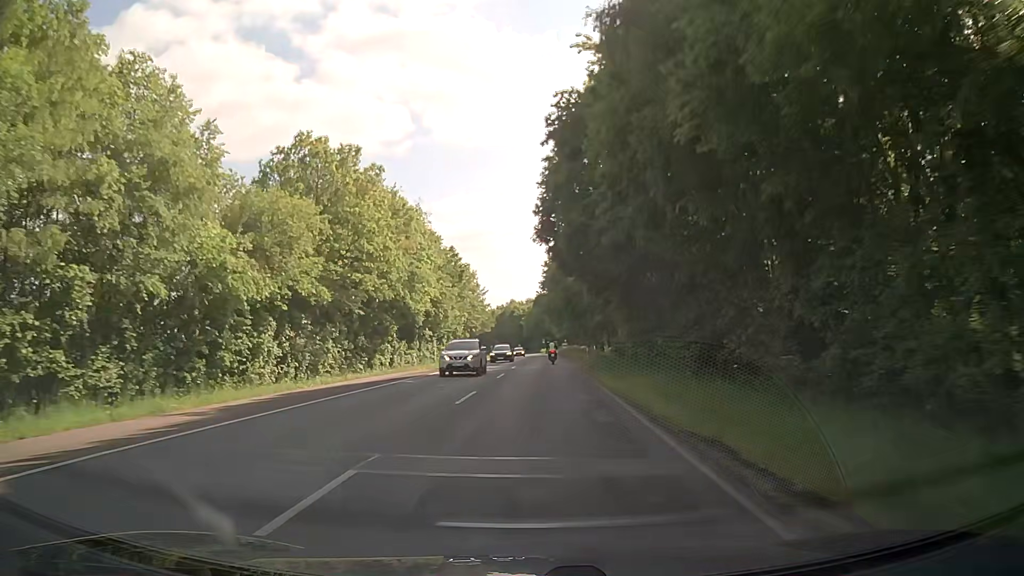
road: secondary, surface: asphalt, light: Day
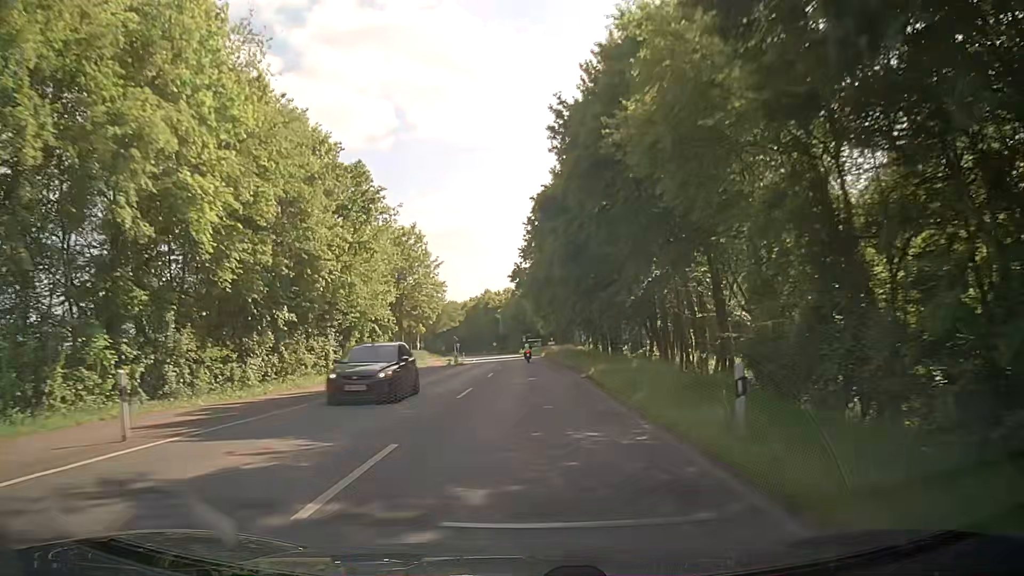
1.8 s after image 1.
(+0.9, +34.6) m; +2°
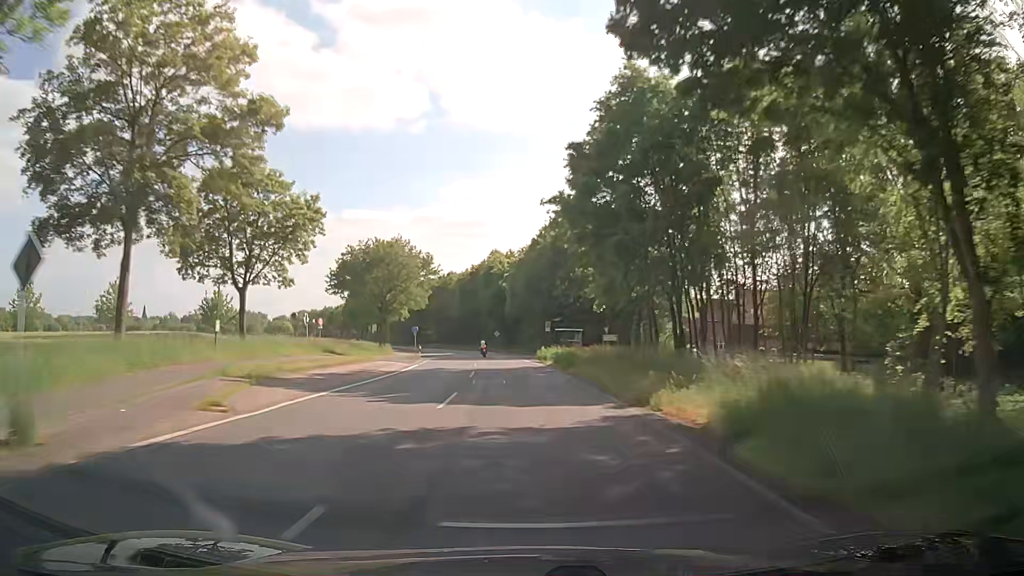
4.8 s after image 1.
(-0.7, +64.5) m; -2°
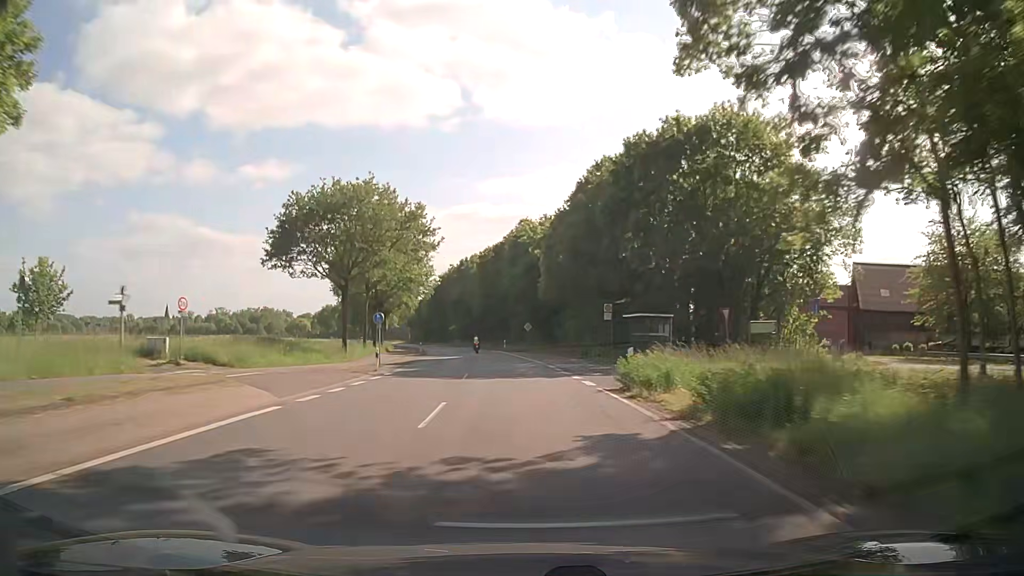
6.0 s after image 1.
(-0.6, +27.7) m; -3°
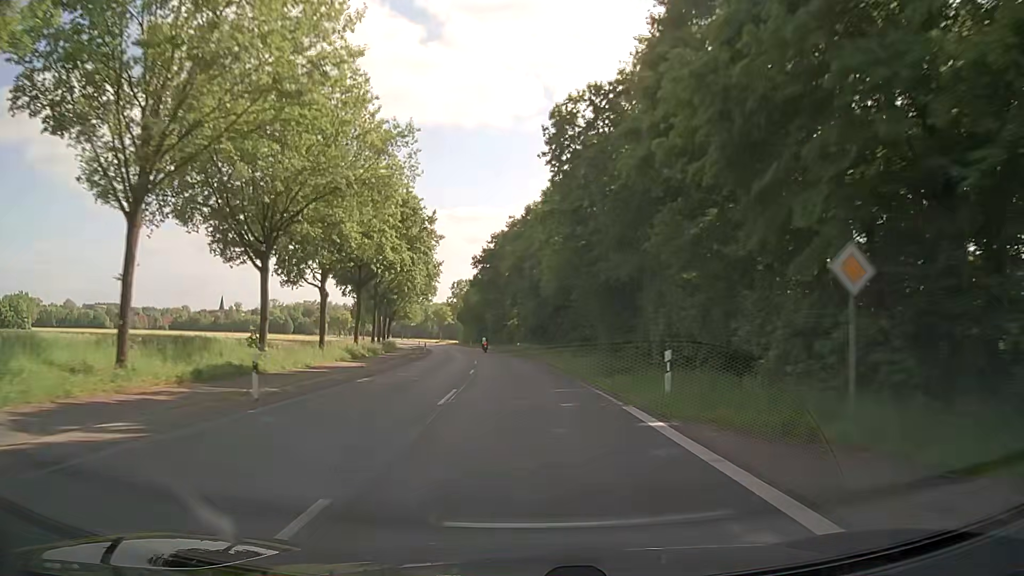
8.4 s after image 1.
(-3.6, +57.3) m; -6°
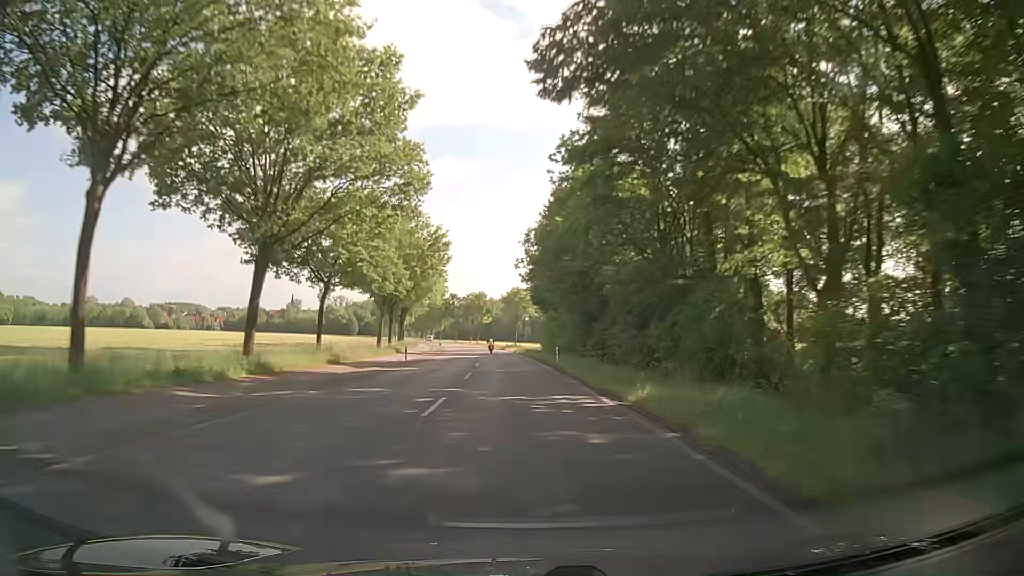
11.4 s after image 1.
(-5.9, +74.5) m; -9°
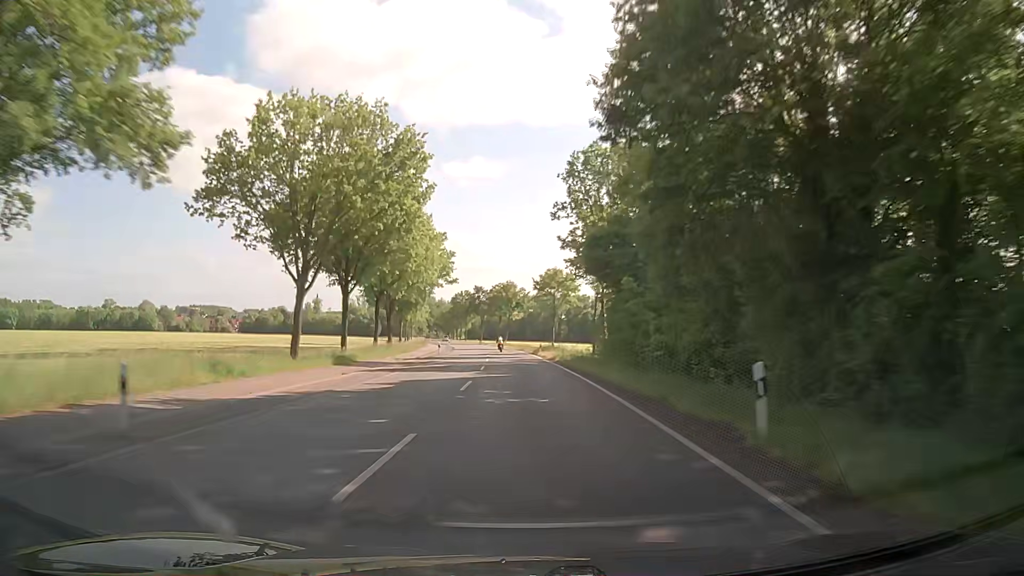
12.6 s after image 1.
(-0.5, +30.8) m; -3°
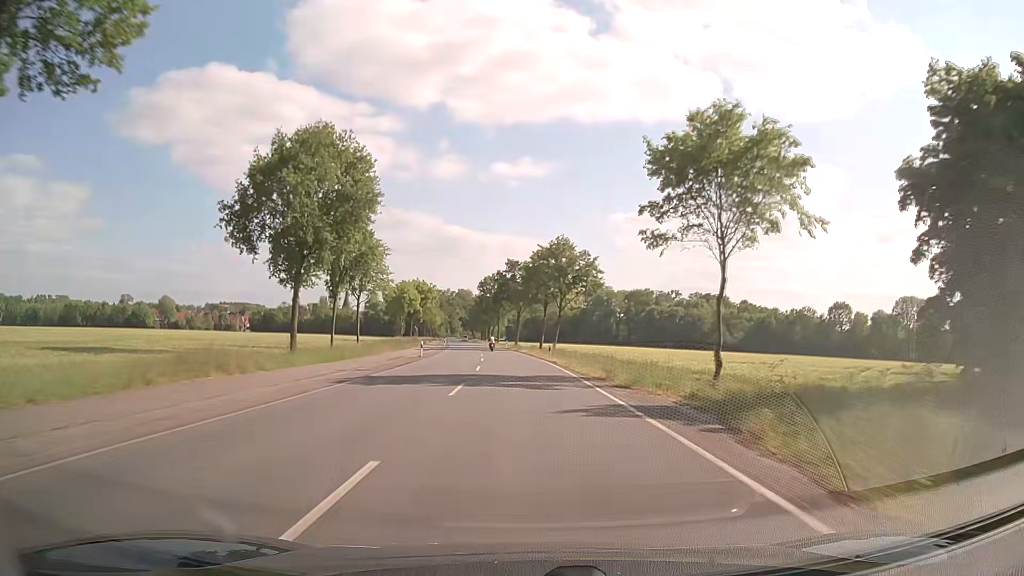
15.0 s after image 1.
(-1.7, +63.0) m; -4°
(0, +10) (0, +20) (0, +30) (-1, +40) (-1, +50) (-2, +60) (-3, +70) (-3, +80) (-4, +90) (-6, +100) m
